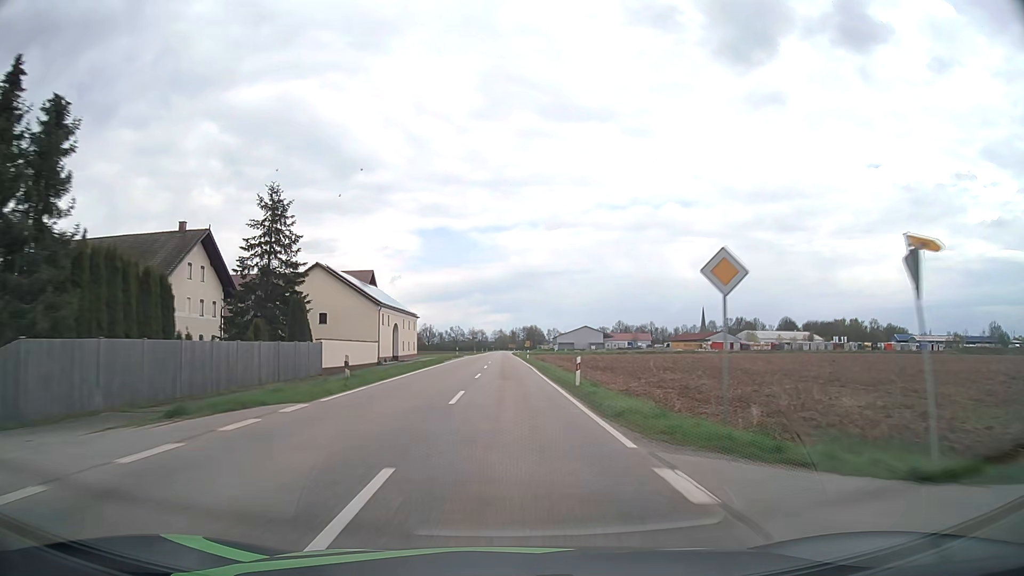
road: tertiary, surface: asphalt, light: Day
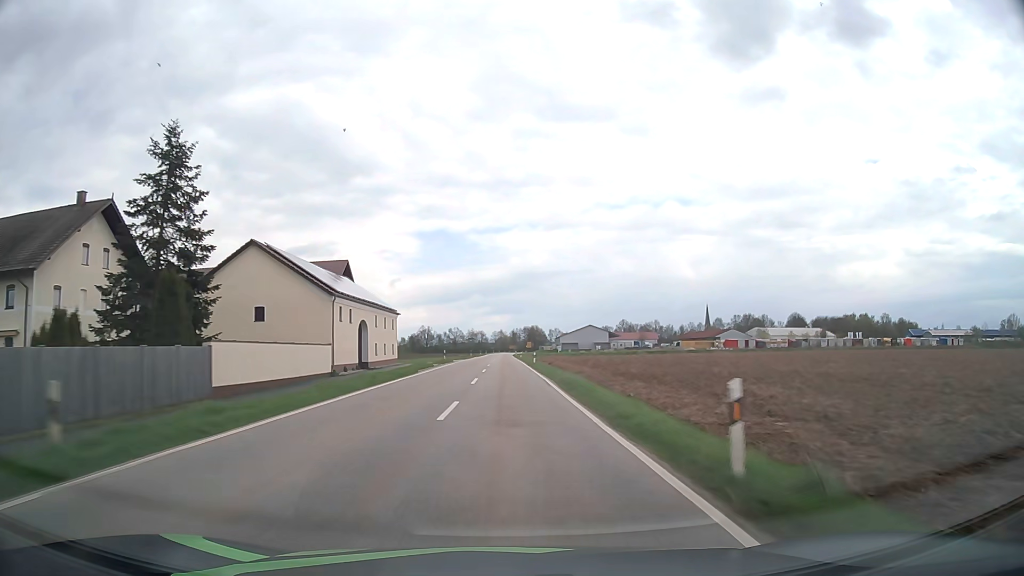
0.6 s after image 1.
(0.0, +15.0) m; 0°
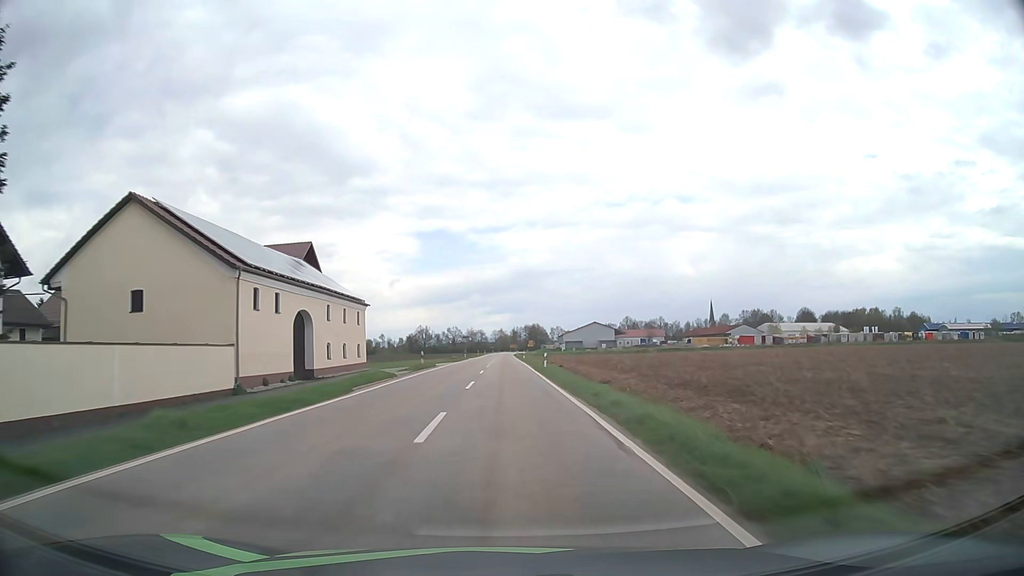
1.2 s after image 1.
(0.0, +15.1) m; 0°
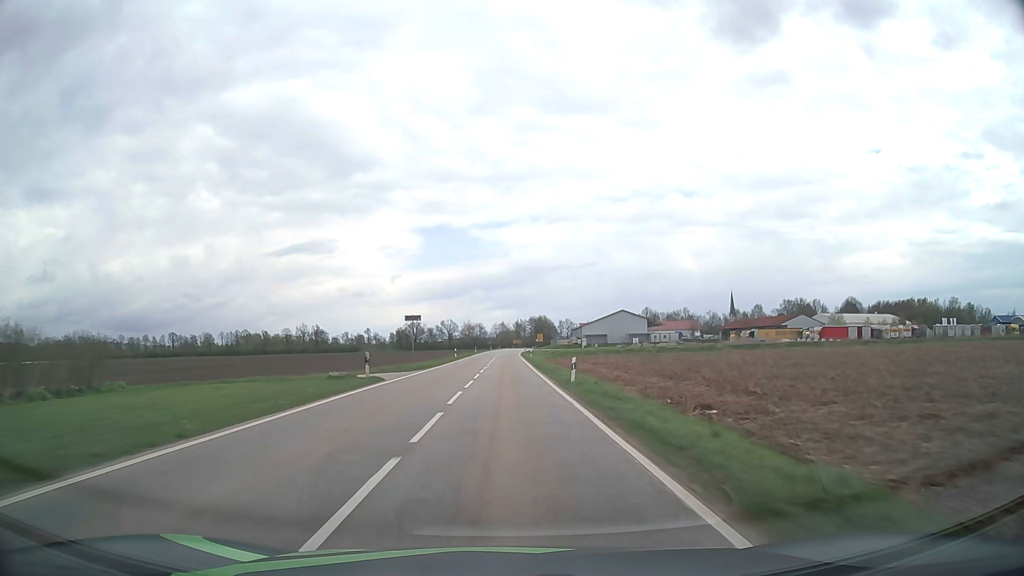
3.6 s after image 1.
(-0.1, +60.6) m; 0°
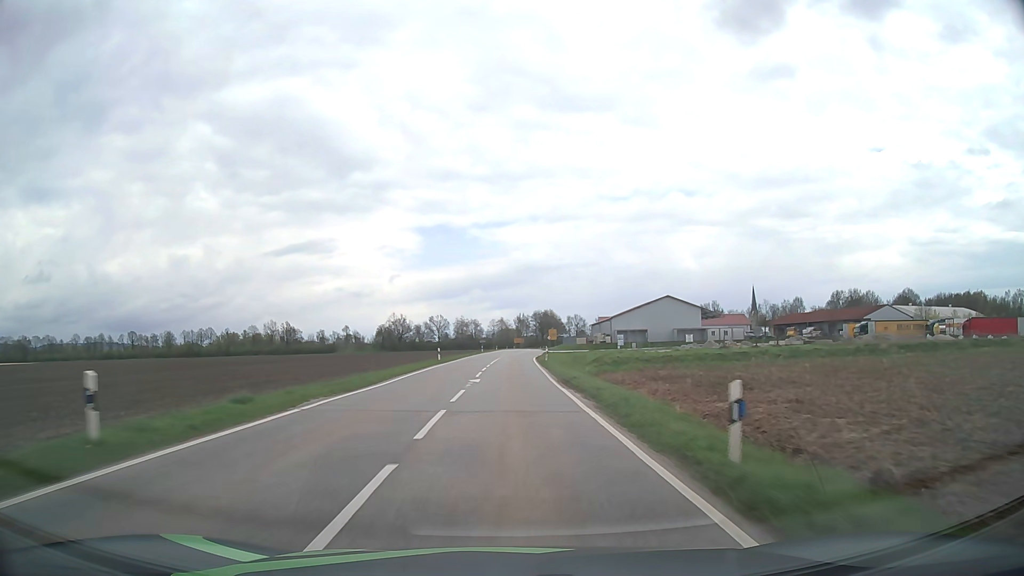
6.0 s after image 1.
(+0.1, +60.3) m; 0°
(0, +10) (0, +20) (0, +30) (0, +40) (+1, +50) (+1, +60) (+1, +70) (+2, +80) (+3, +90) (+3, +100) m
